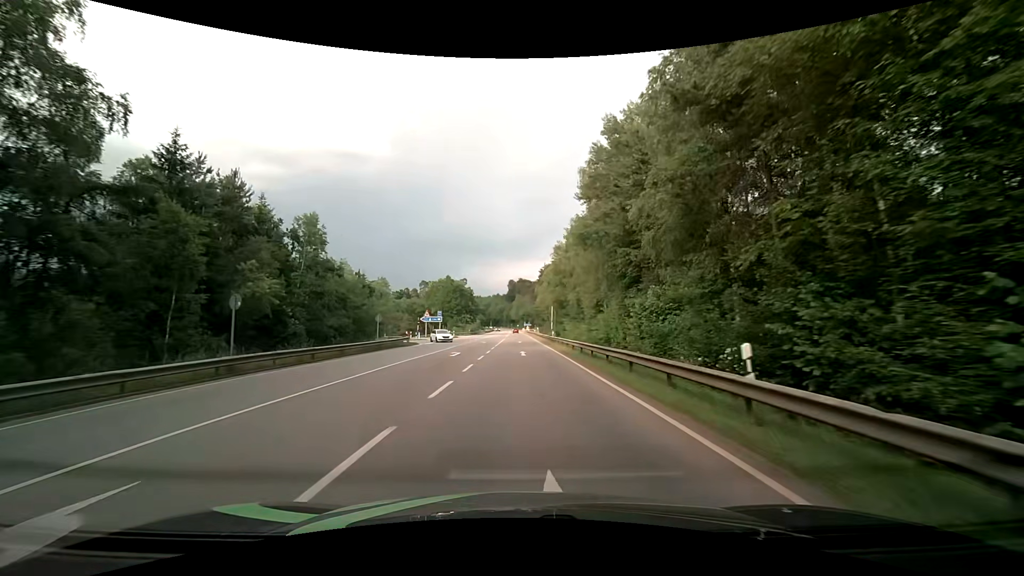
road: secondary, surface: asphalt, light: Day
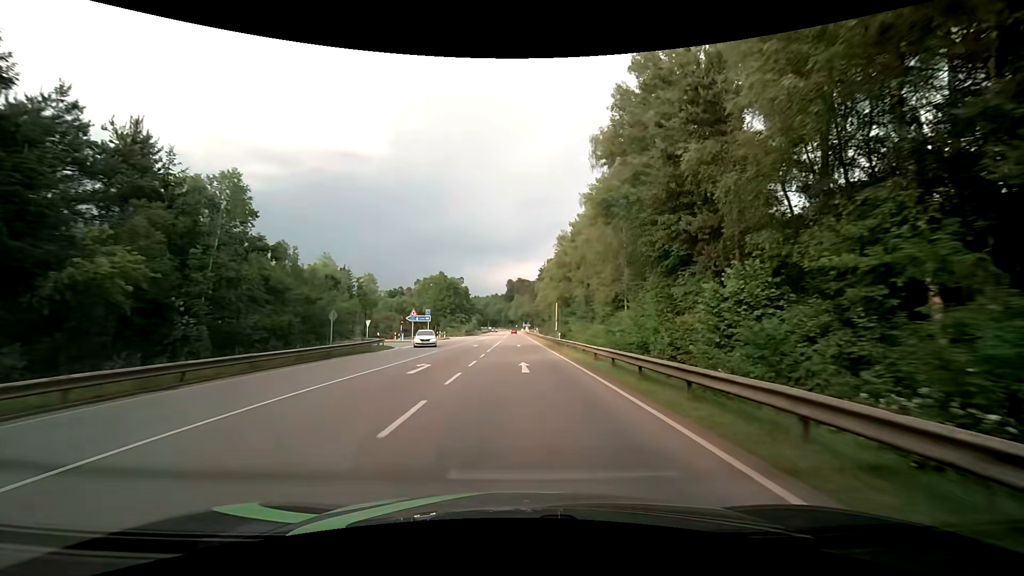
(0.0, +9.5) m; 0°
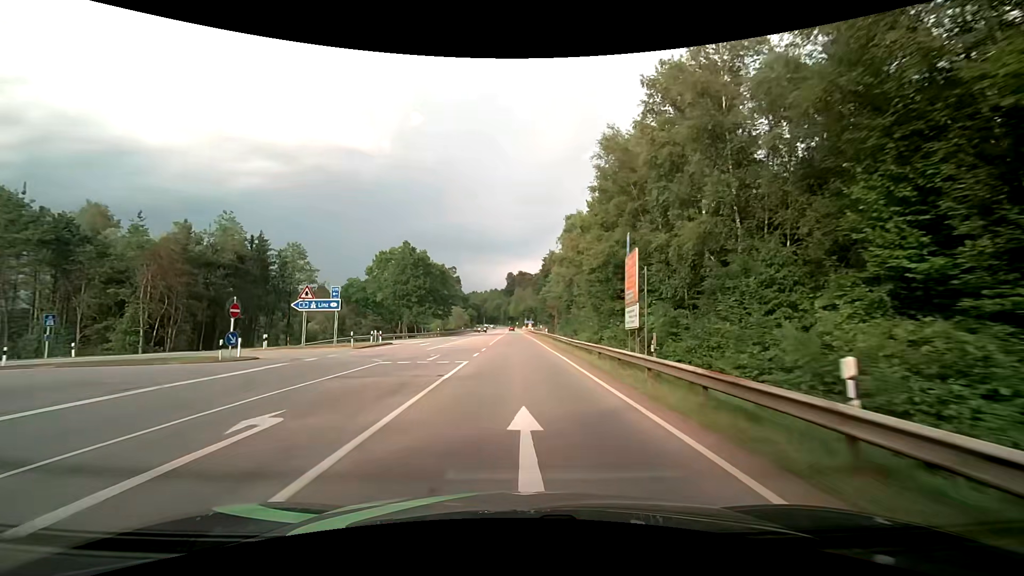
(+0.3, +37.0) m; 0°
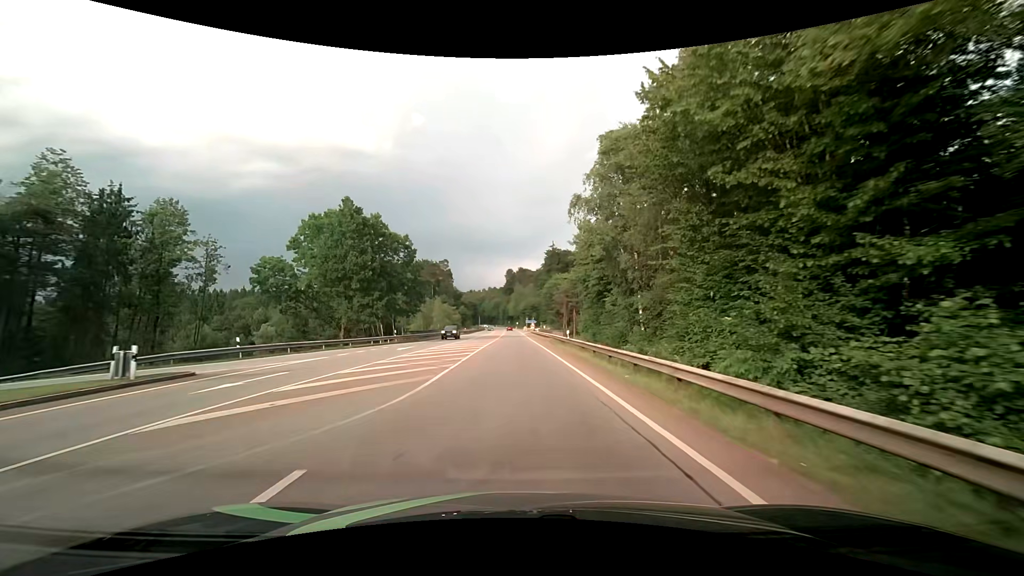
(+0.1, +26.7) m; 0°
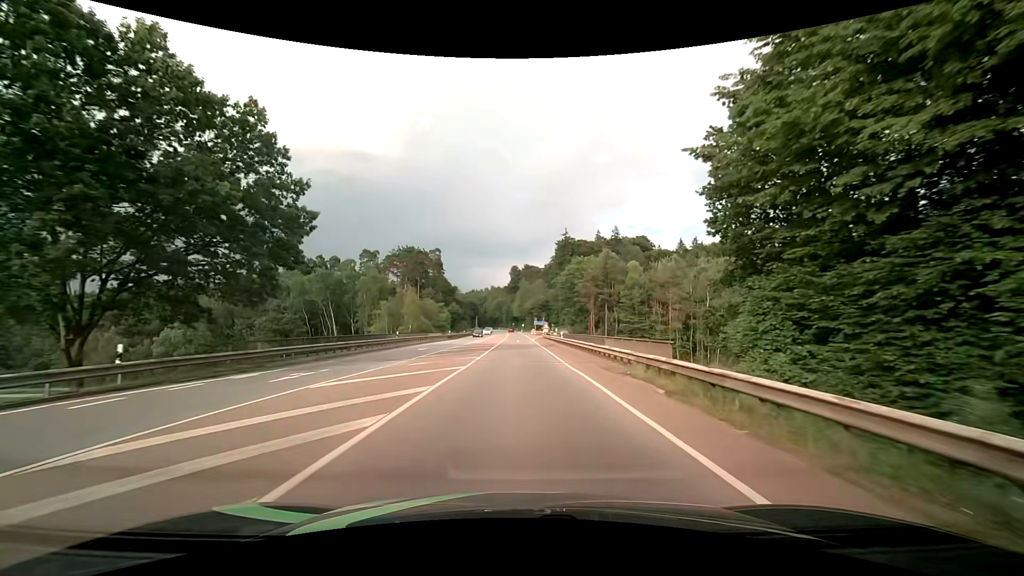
(-0.3, +34.9) m; -1°
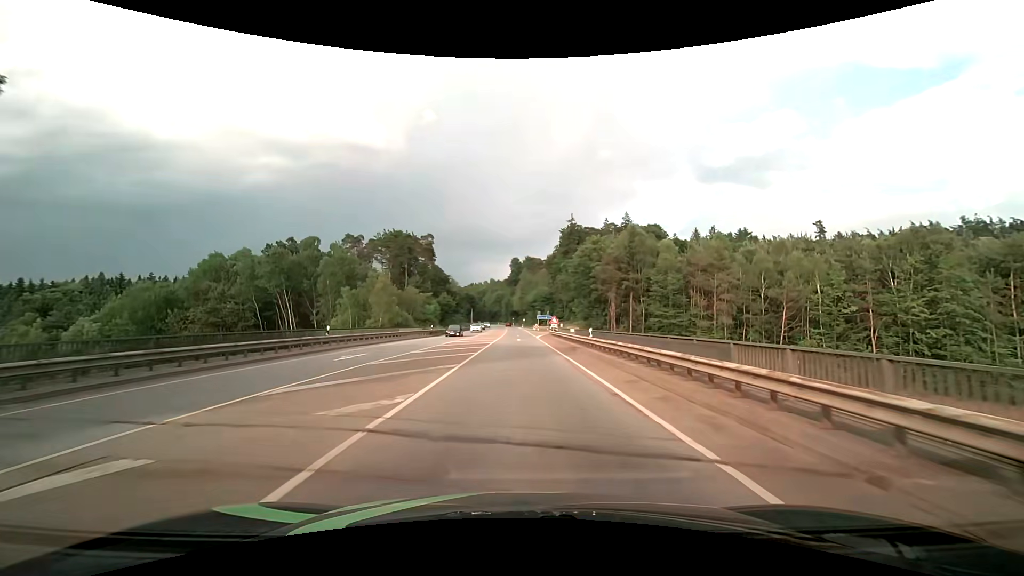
(+0.1, +17.1) m; +1°
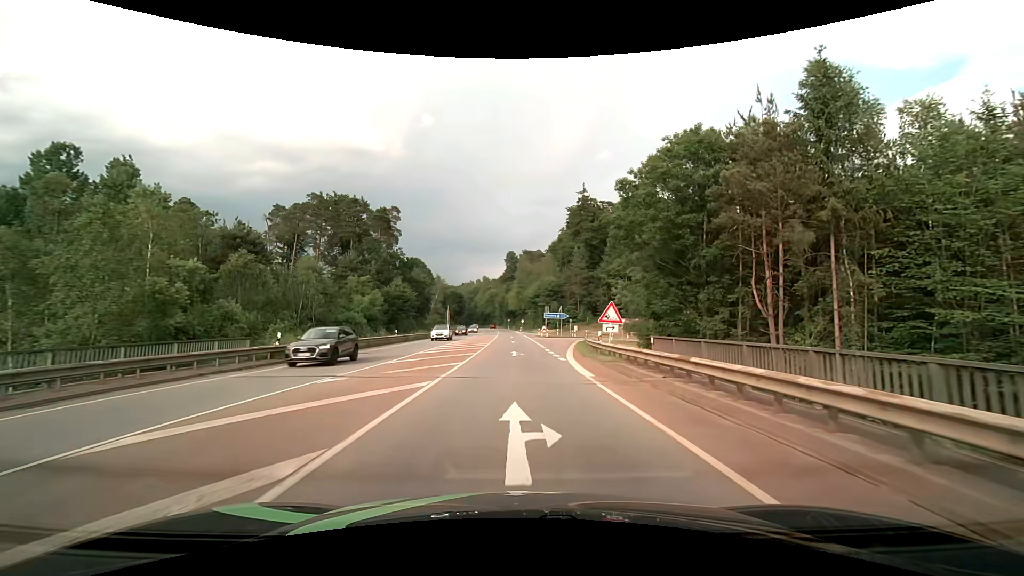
(0.0, +40.4) m; 0°
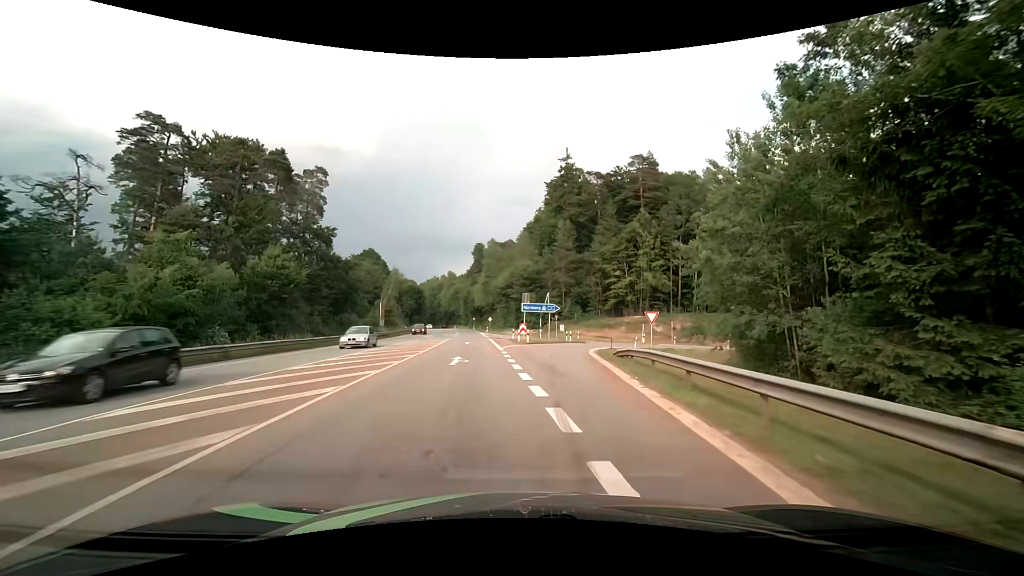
(+0.7, +27.3) m; +3°
(0, +10) (+1, +20) (+2, +30) (+5, +40) (+10, +48) (+18, +53) (+28, +57) (+37, +59) (+47, +60) (+57, +61) m
